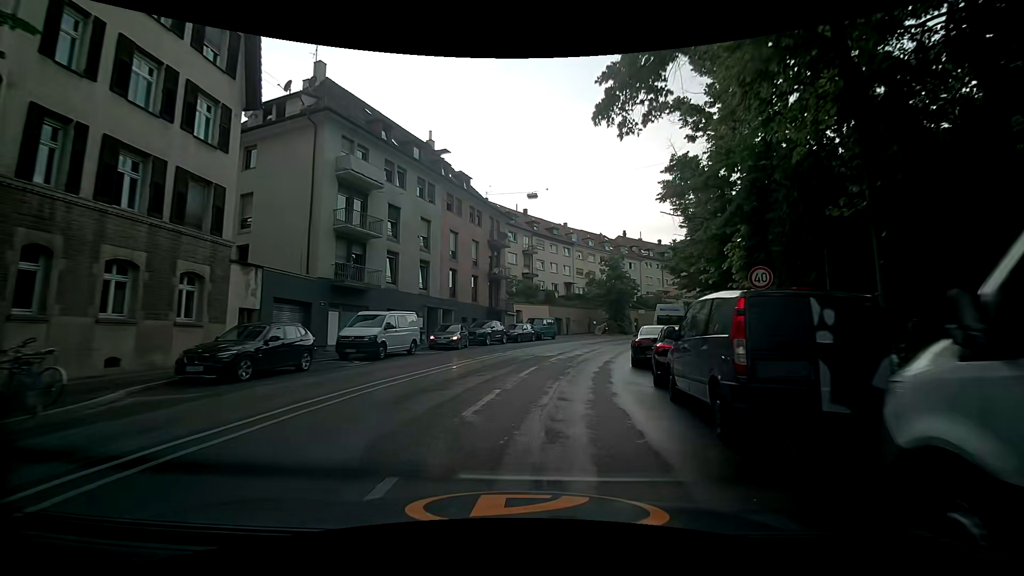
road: secondary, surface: asphalt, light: Day
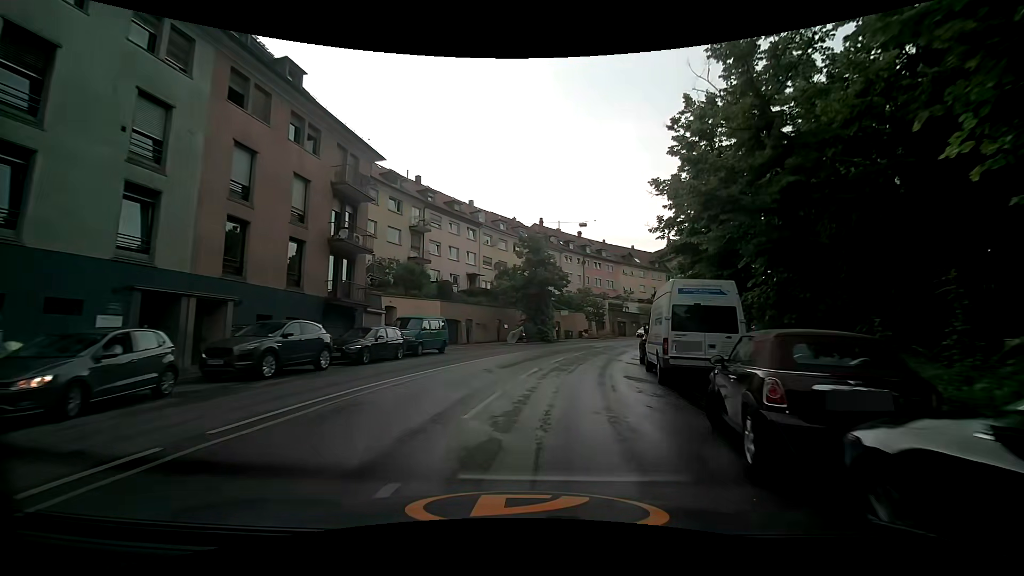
(+2.0, +18.1) m; +11°
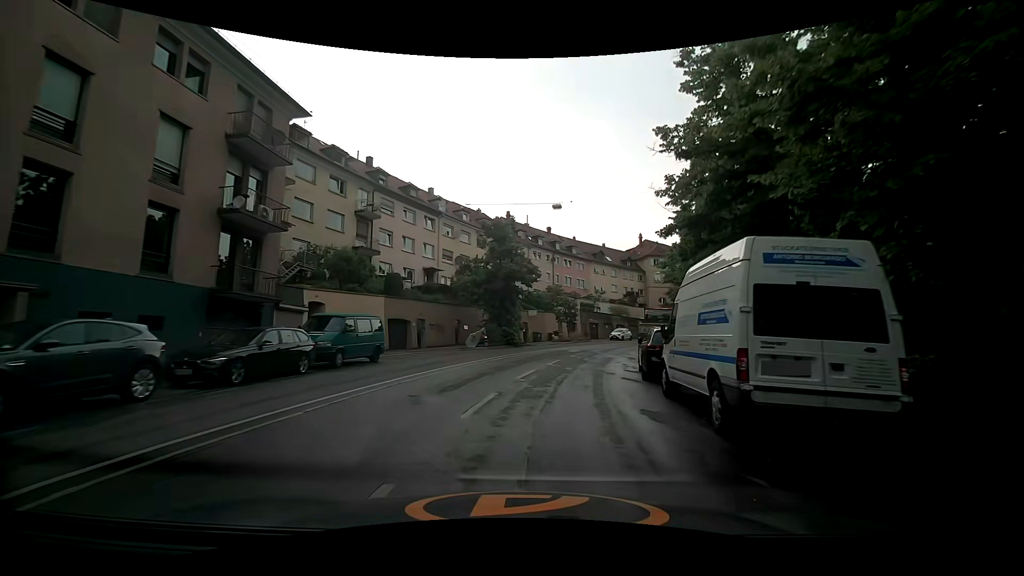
(+0.3, +6.1) m; +5°
